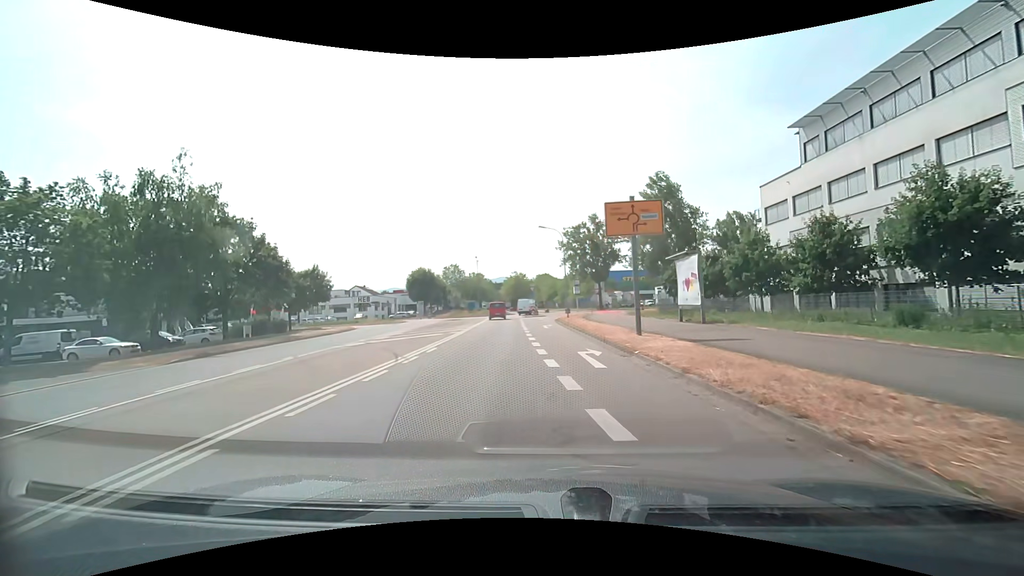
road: tertiary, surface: asphalt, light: Day
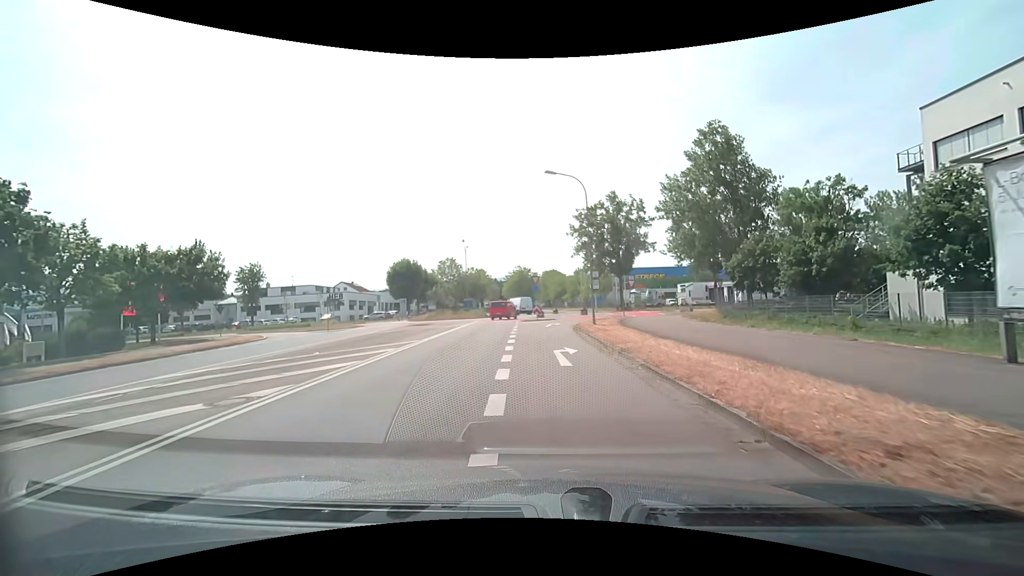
(-0.1, +19.7) m; -1°
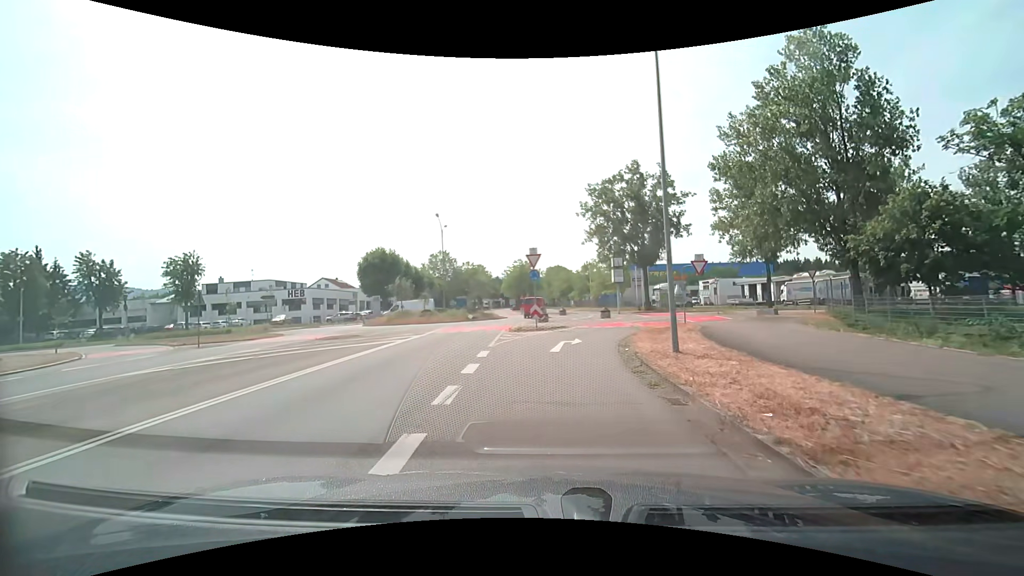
(0.0, +17.1) m; 0°
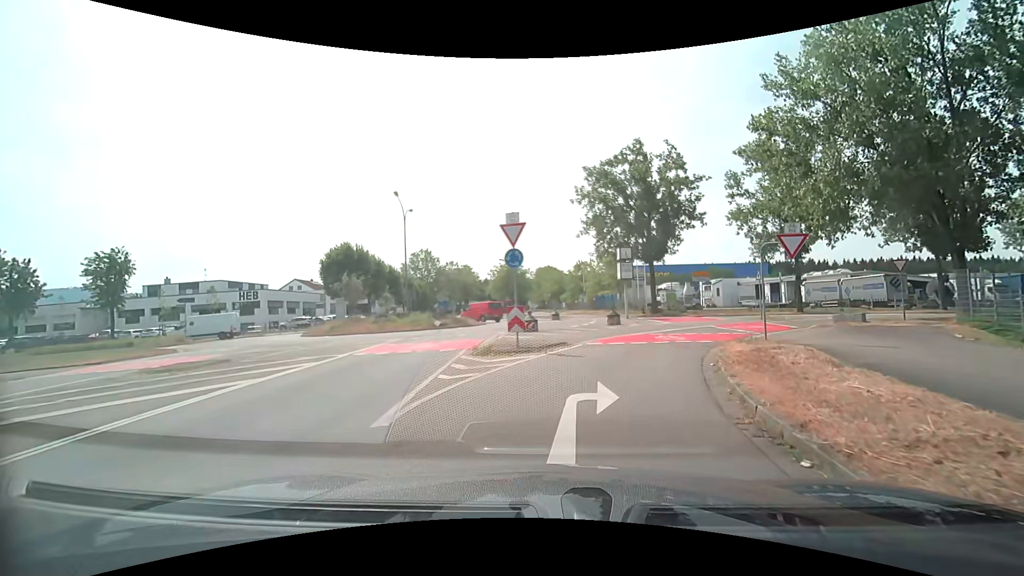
(0.0, +9.8) m; +1°
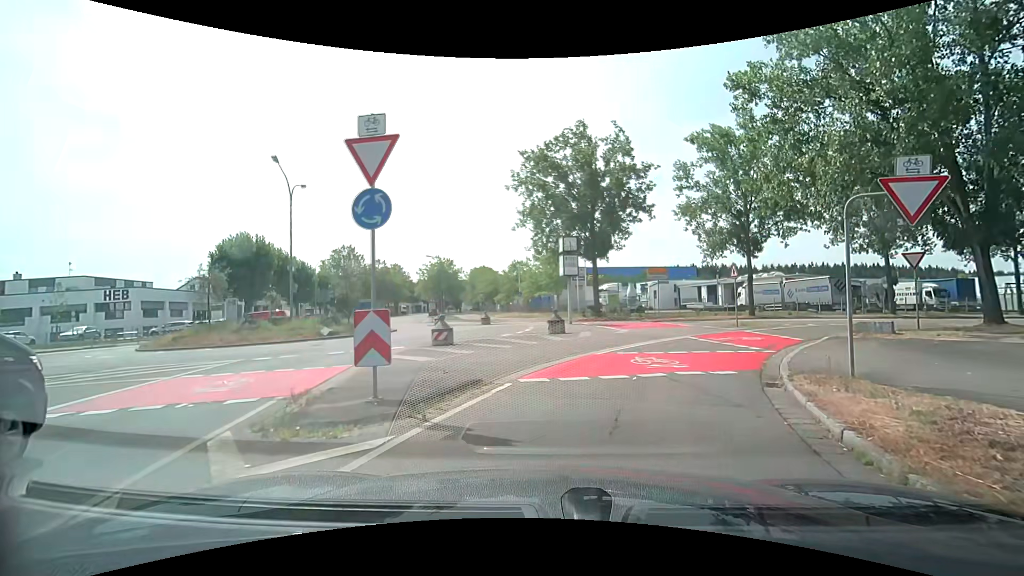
(+0.3, +7.5) m; +6°
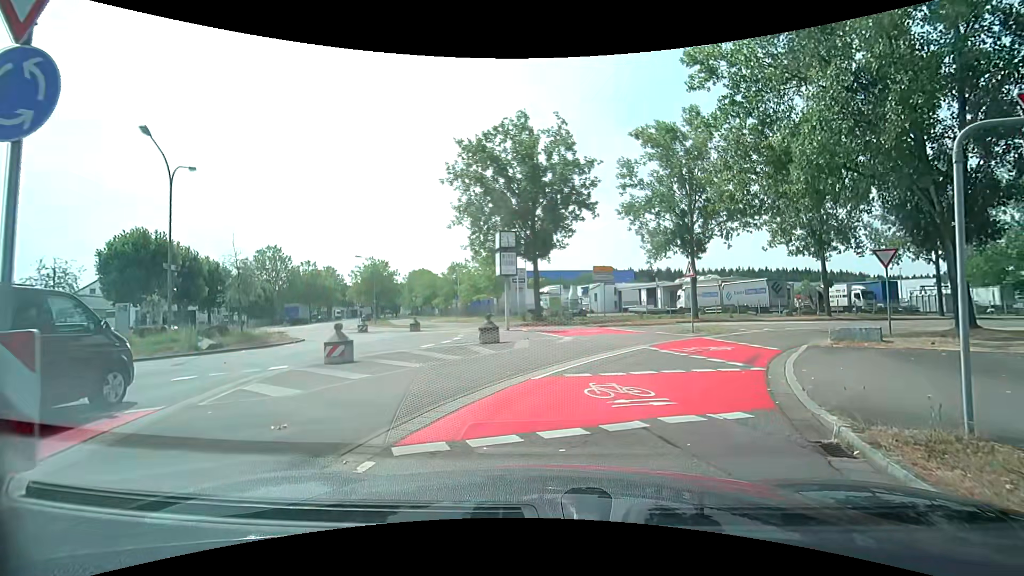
(+0.2, +3.8) m; +6°
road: tertiary_link
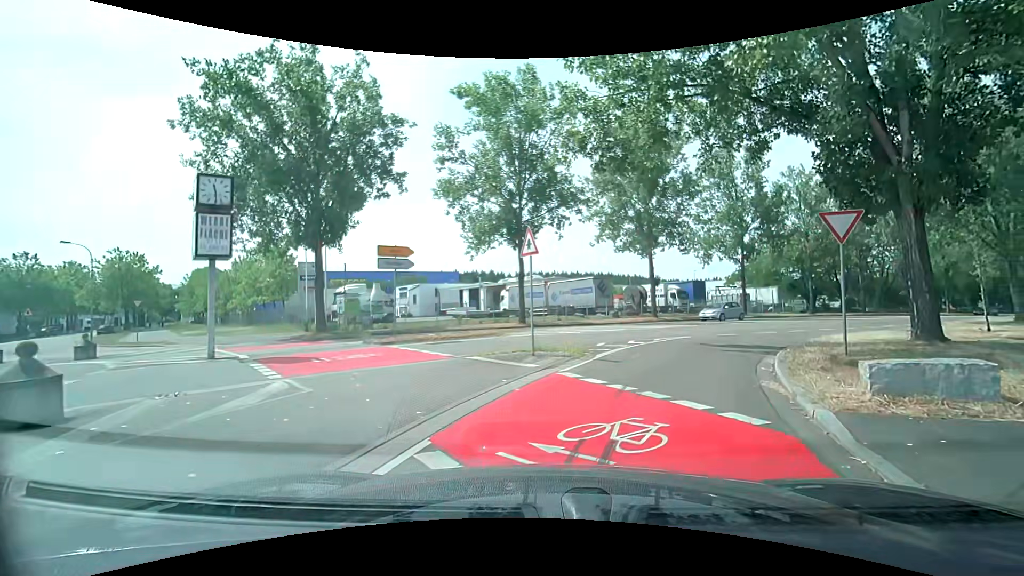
(+1.9, +10.8) m; +20°
(+2, +10) (+6, +19) (+12, +27) (+19, +34) (+26, +41) (+34, +47) (+41, +54) (+49, +60) (+57, +66) (+65, +72) m
